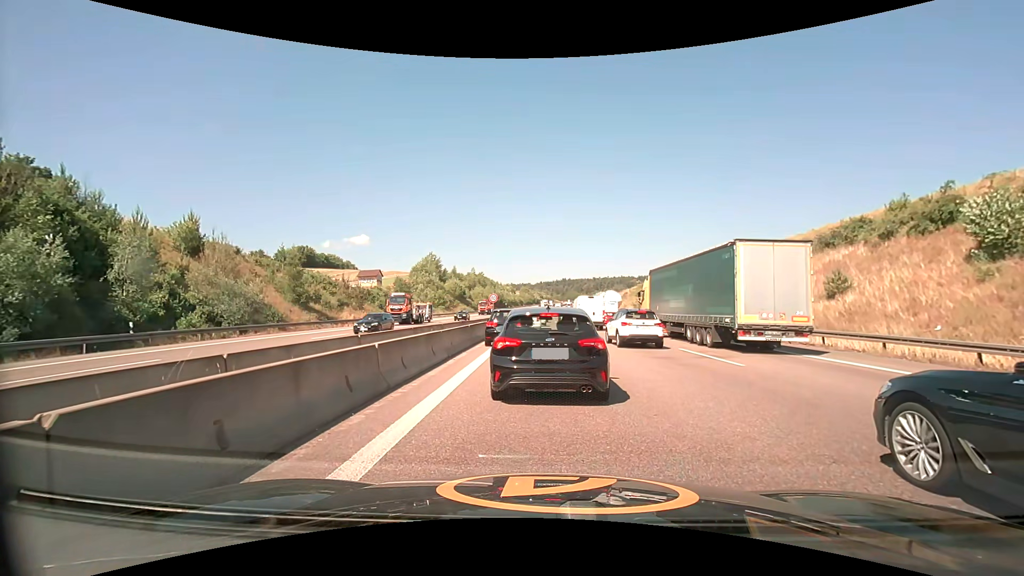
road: motorway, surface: asphalt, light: Day
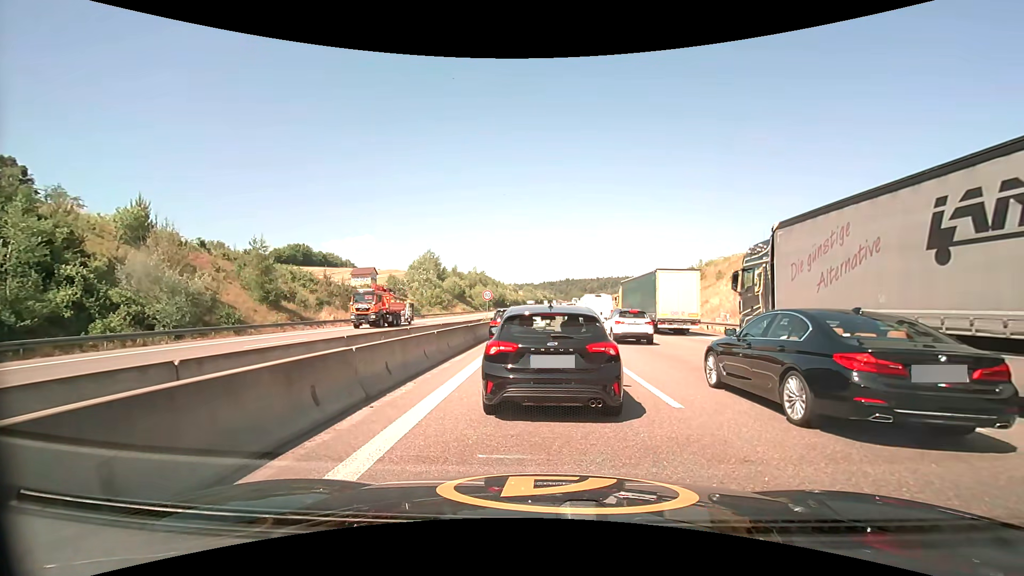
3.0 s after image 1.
(0.0, +7.1) m; 0°
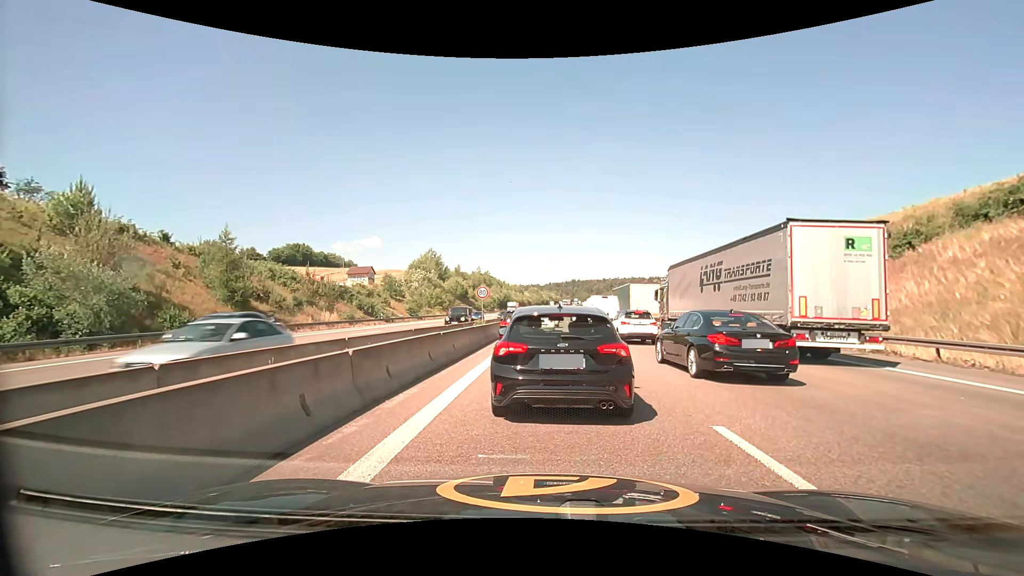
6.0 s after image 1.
(-0.1, +6.6) m; -1°
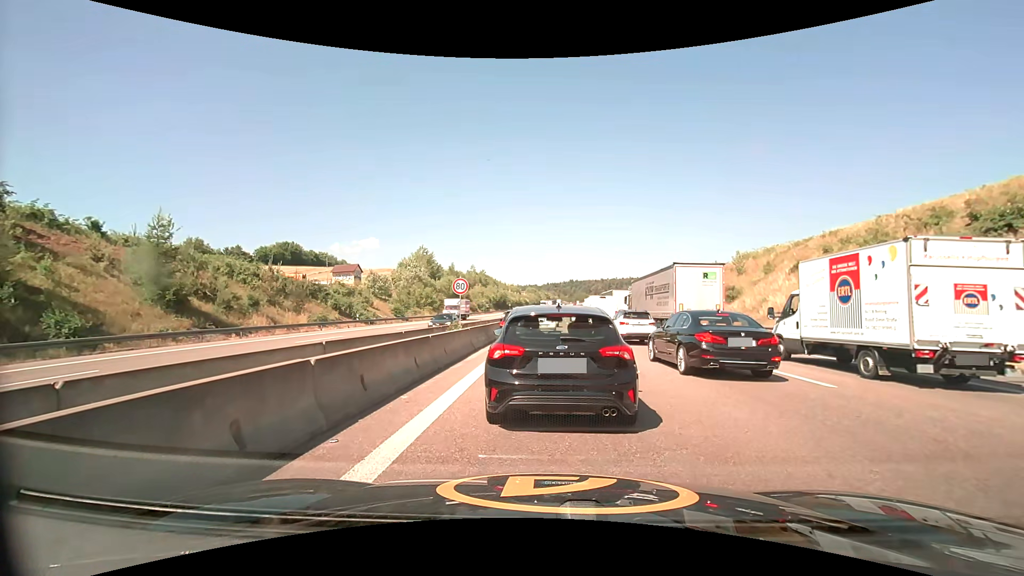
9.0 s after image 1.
(0.0, +7.4) m; 0°
(0, +10) (0, +20) (+1, +30) (+1, +40) (+1, +50) (+2, +60) (+2, +70) (+3, +80) (+5, +90) (+6, +100) m
